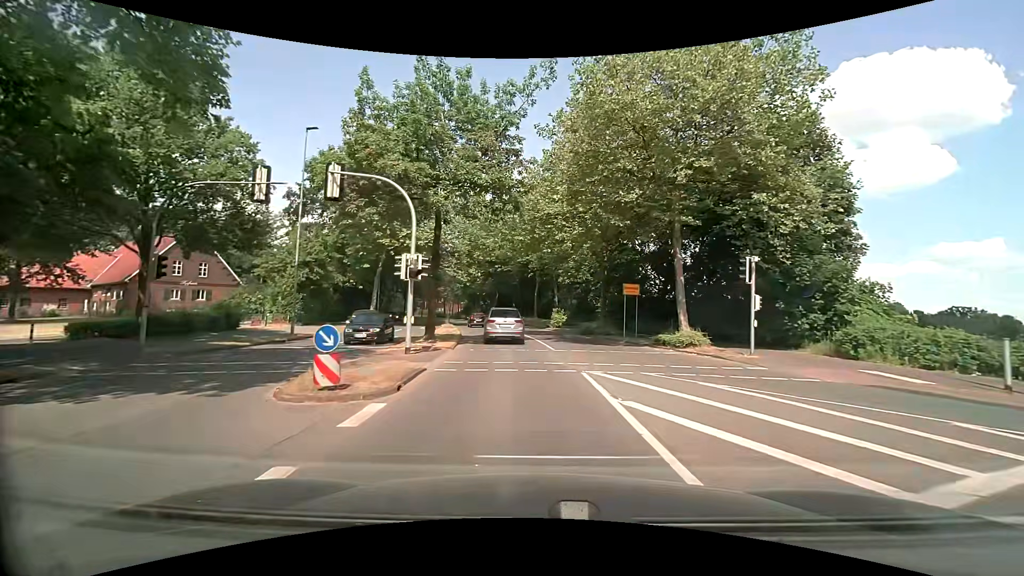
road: secondary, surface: asphalt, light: Day
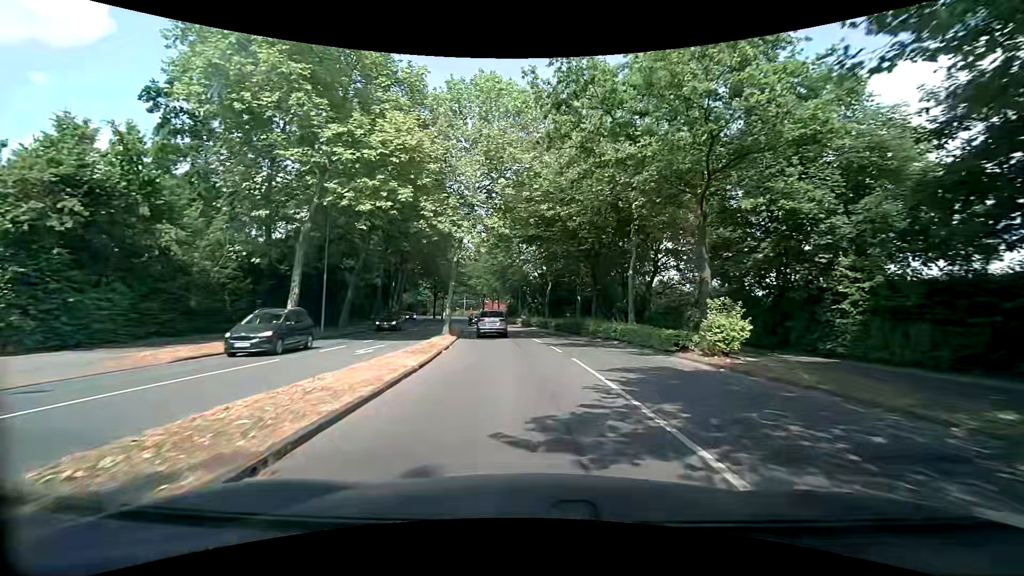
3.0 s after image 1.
(-1.8, +29.0) m; -8°
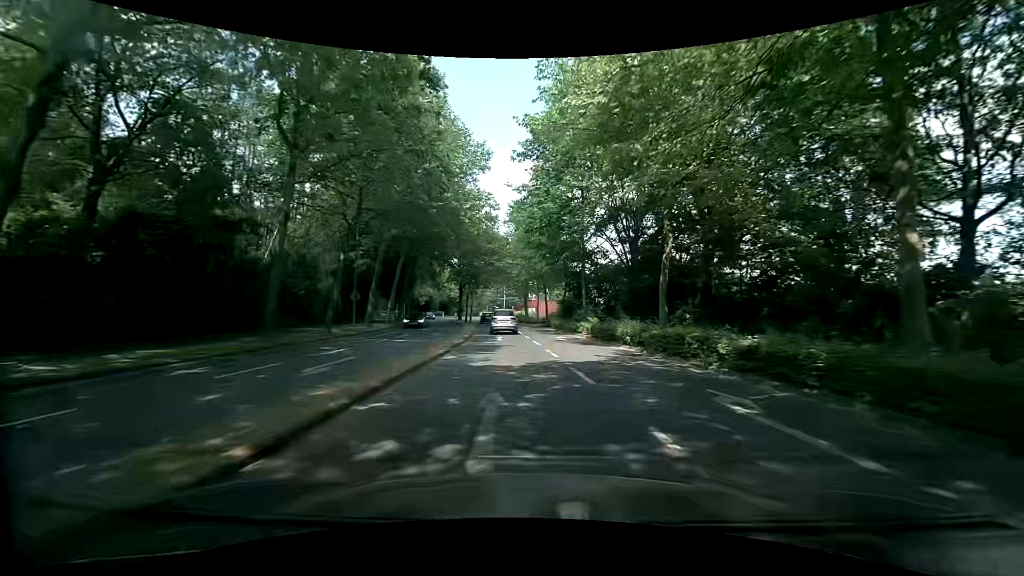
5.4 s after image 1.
(-1.0, +28.0) m; -5°
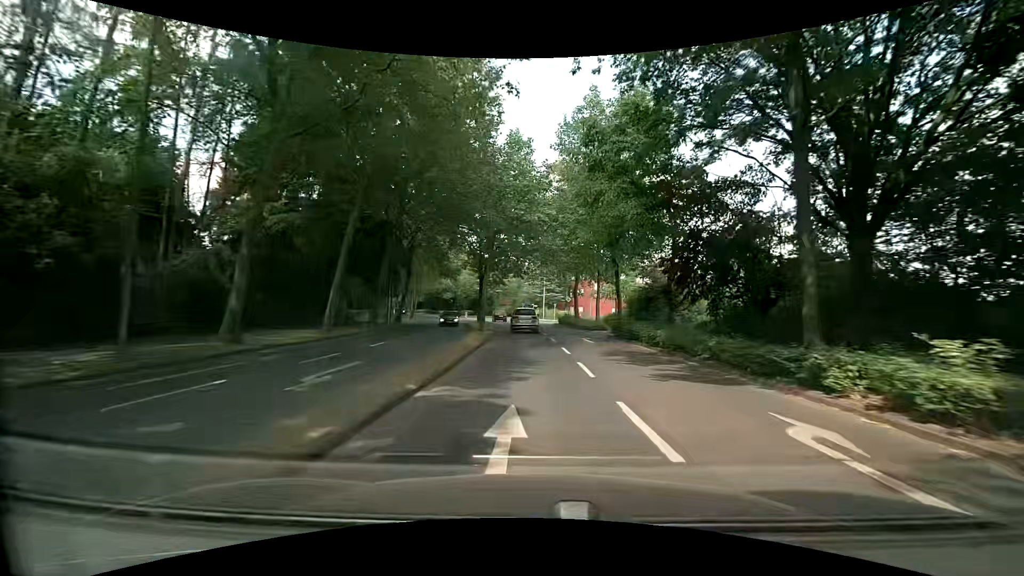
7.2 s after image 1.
(-1.0, +23.0) m; -4°
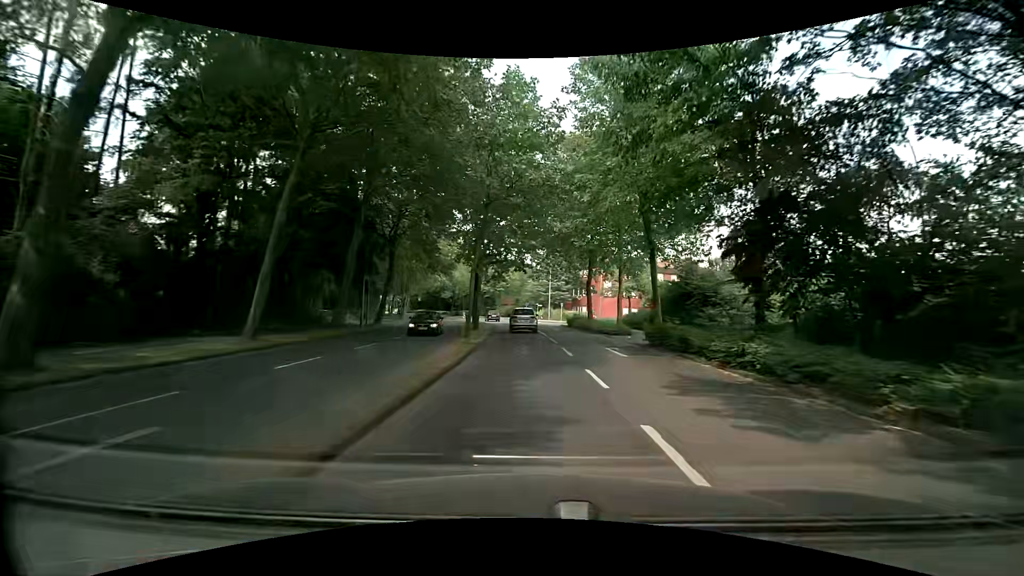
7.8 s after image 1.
(-0.2, +7.6) m; -2°
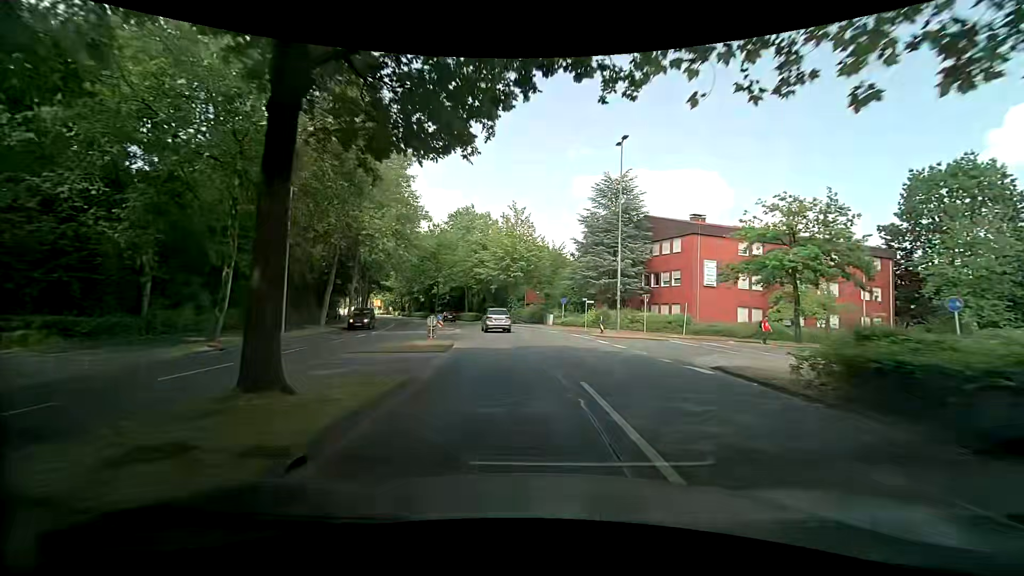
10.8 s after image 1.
(-0.4, +38.2) m; -2°
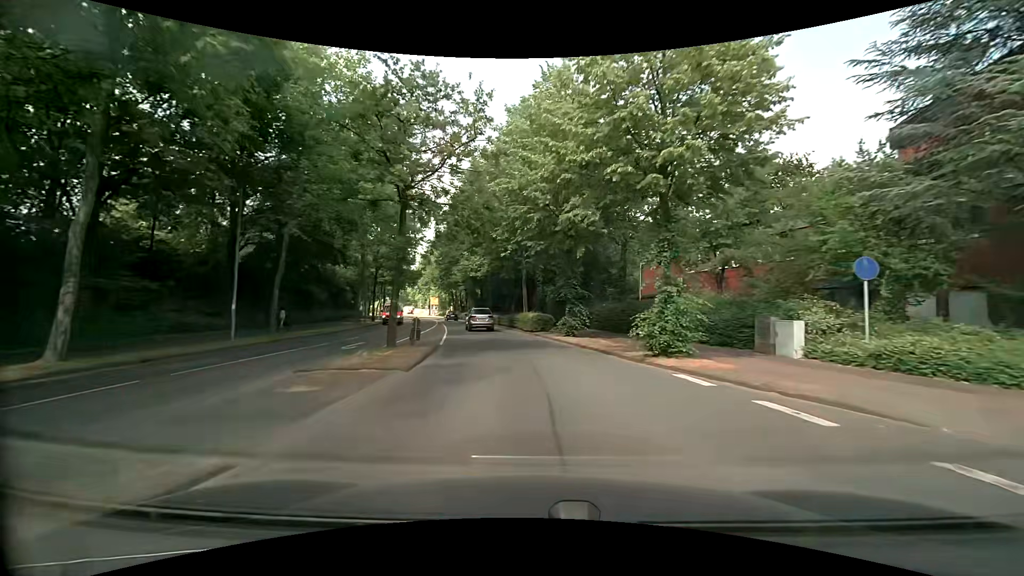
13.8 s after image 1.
(-3.6, +37.3) m; -11°
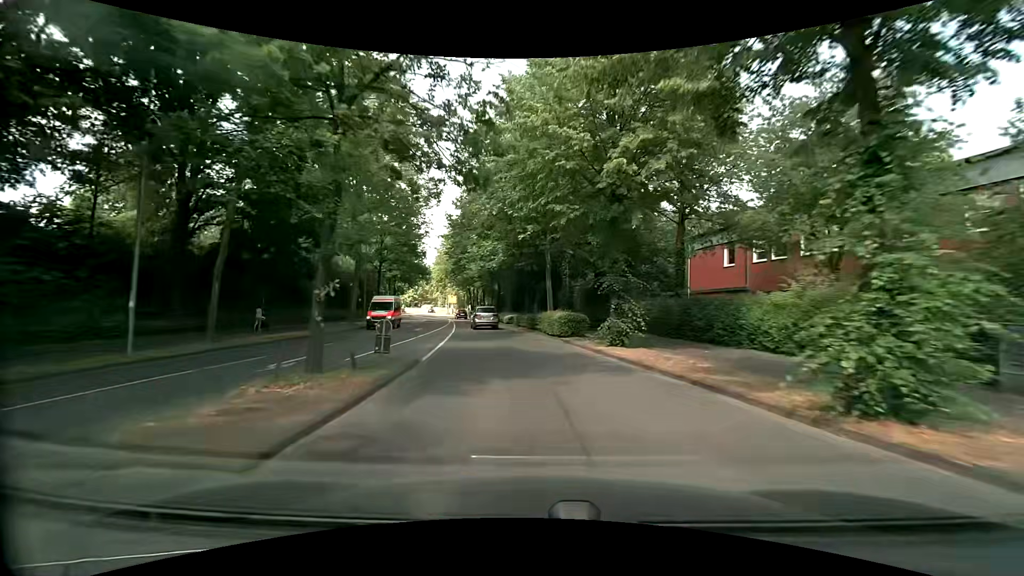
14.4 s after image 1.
(-0.2, +7.4) m; -2°
(0, +10) (-1, +20) (-3, +30) (-4, +40) (-6, +50) (-8, +59) (-10, +69) (-12, +79) (-15, +89) (-17, +98) m
